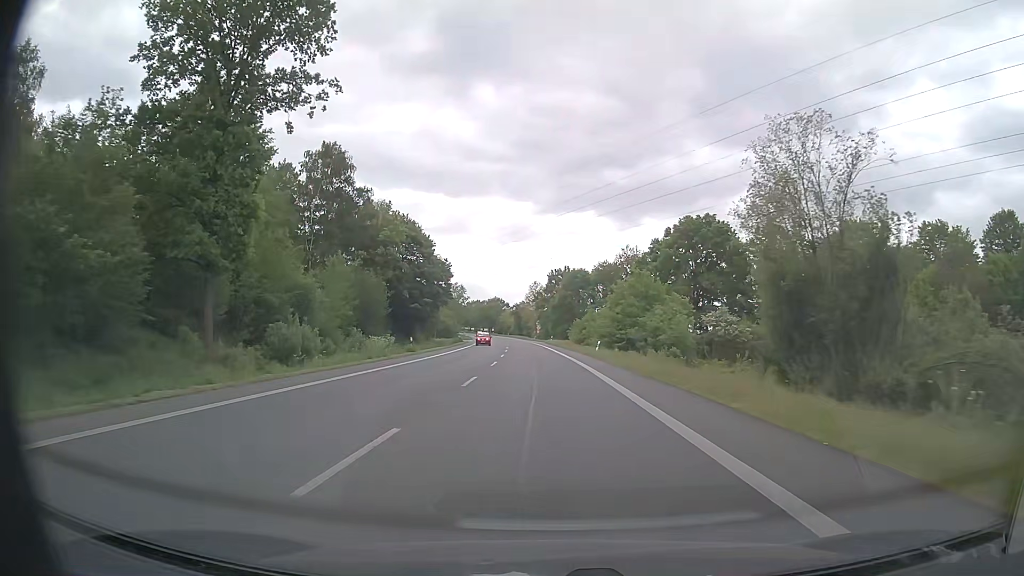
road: primary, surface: asphalt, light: Day
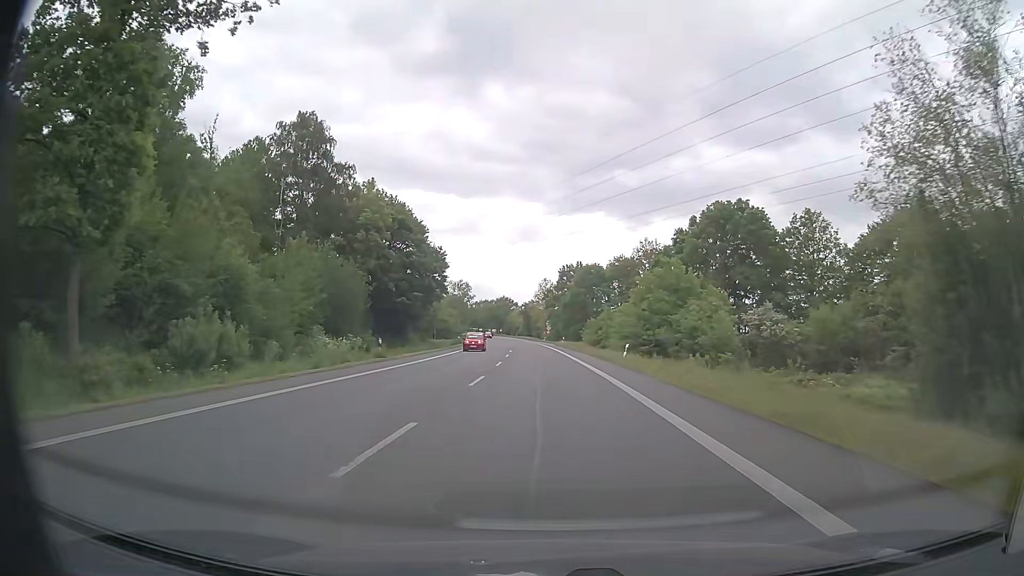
(-0.1, +11.3) m; -1°
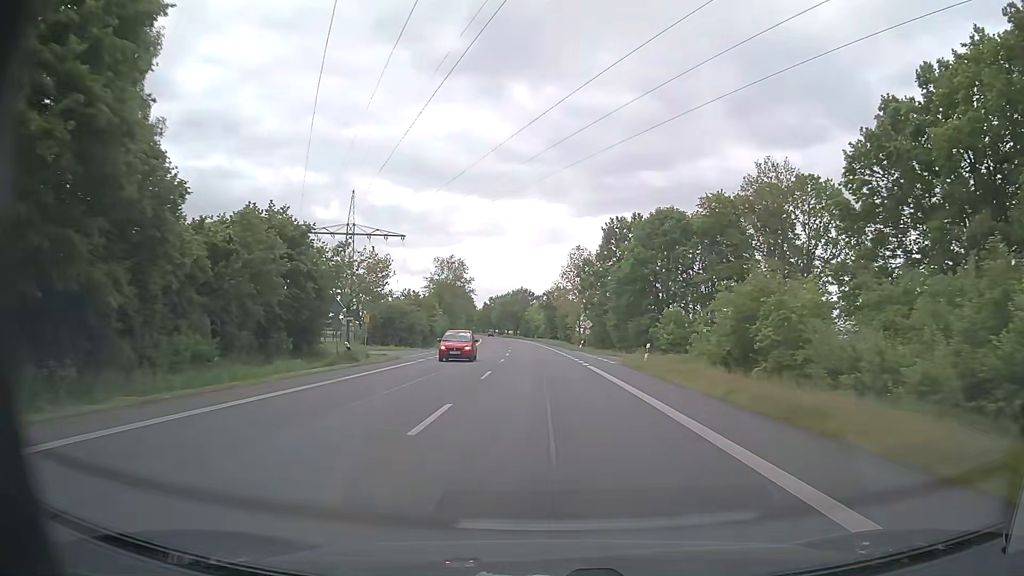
(-1.1, +56.3) m; -2°
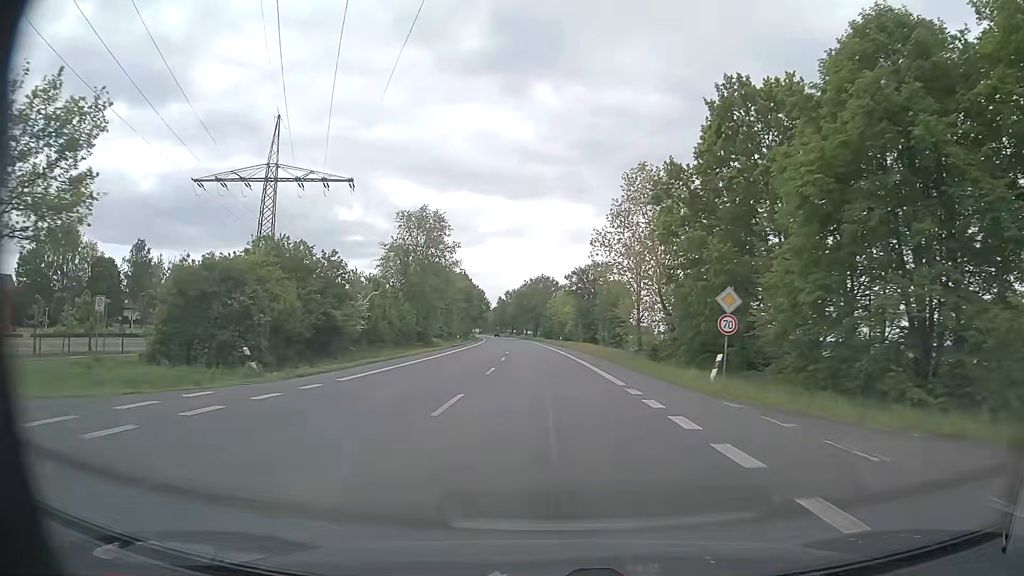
(-0.8, +45.1) m; -2°
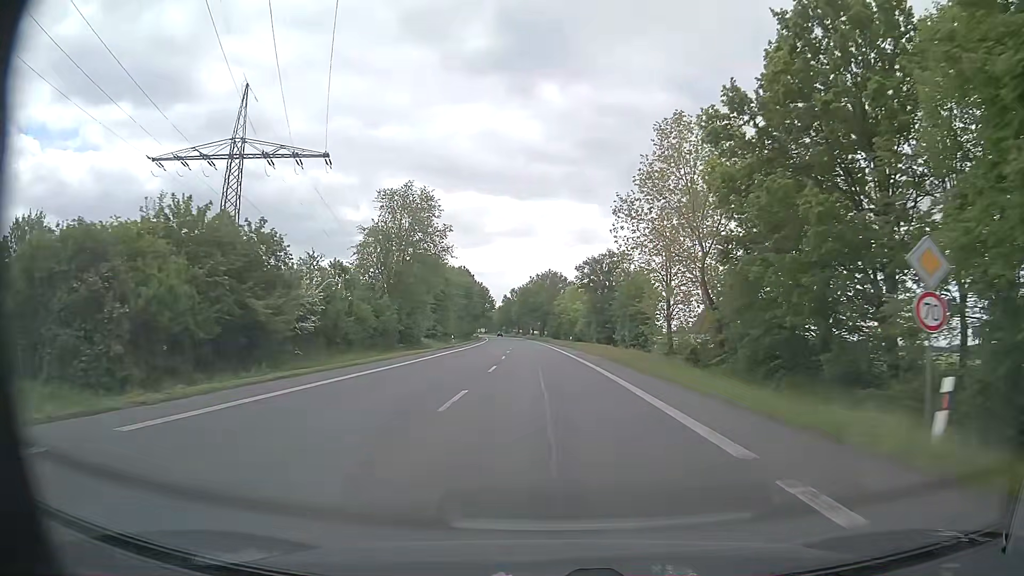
(0.0, +11.3) m; -1°
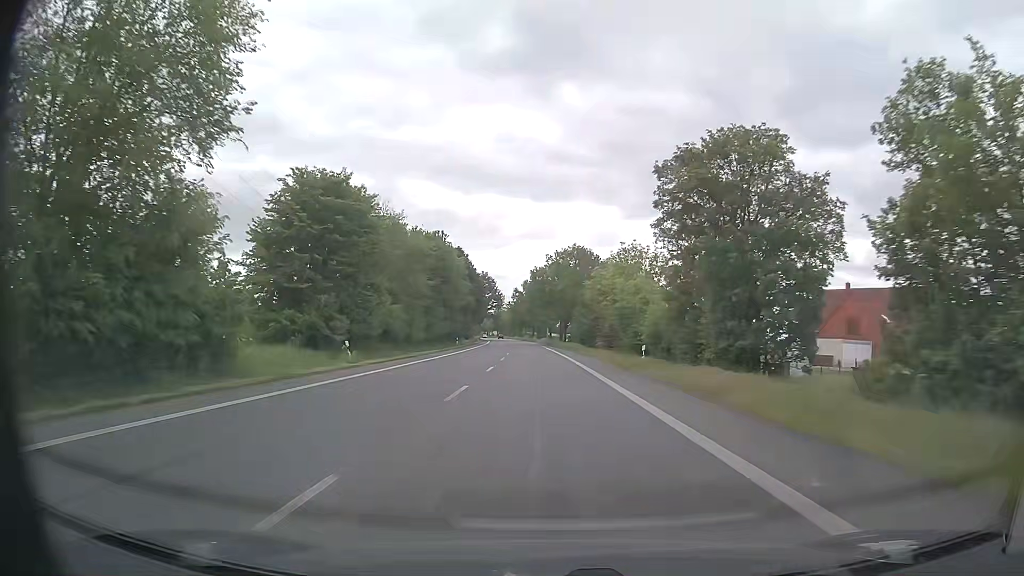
(-0.8, +45.0) m; -2°
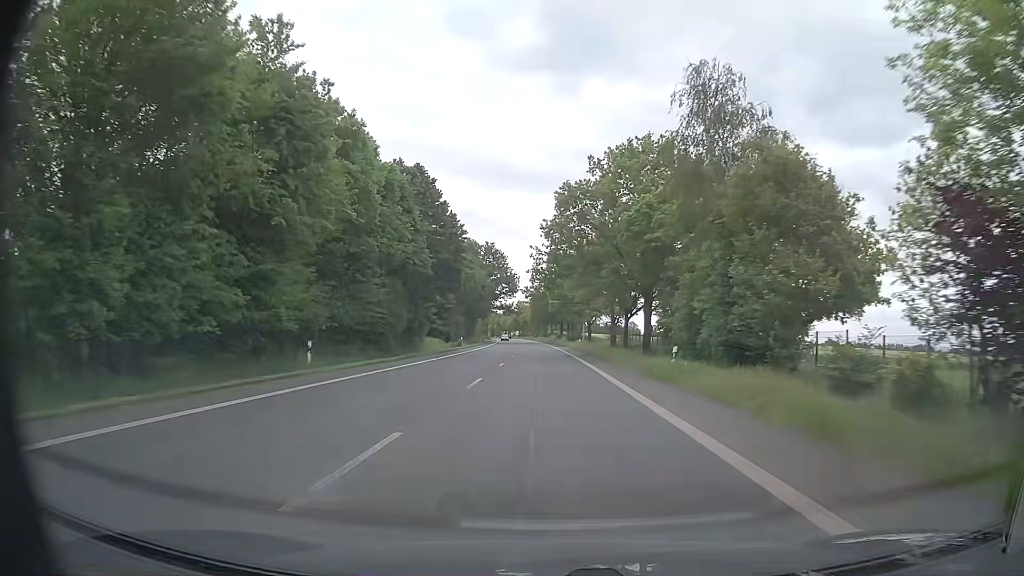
(-1.0, +56.4) m; -2°
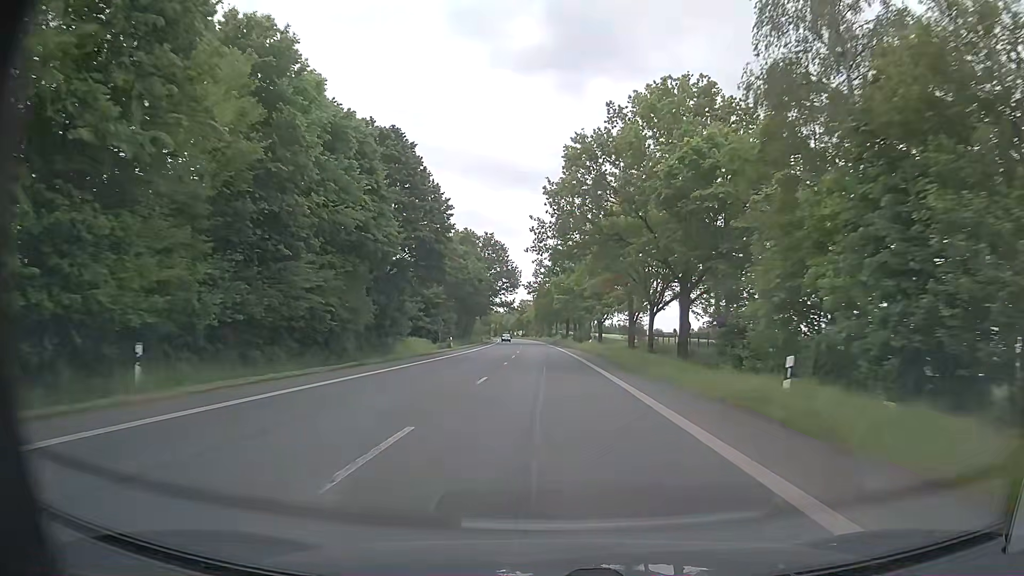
(-0.1, +11.3) m; -1°
(0, +10) (0, +20) (0, +30) (0, +40) (0, +50) (0, +60) (0, +70) (0, +80) (-1, +90) (-1, +100) m
